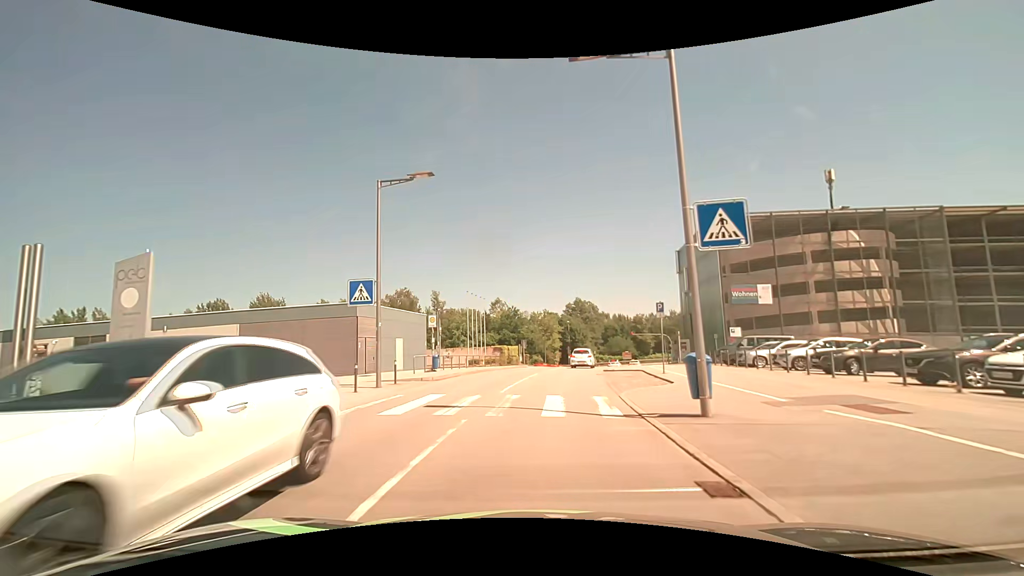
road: residential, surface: asphalt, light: Day
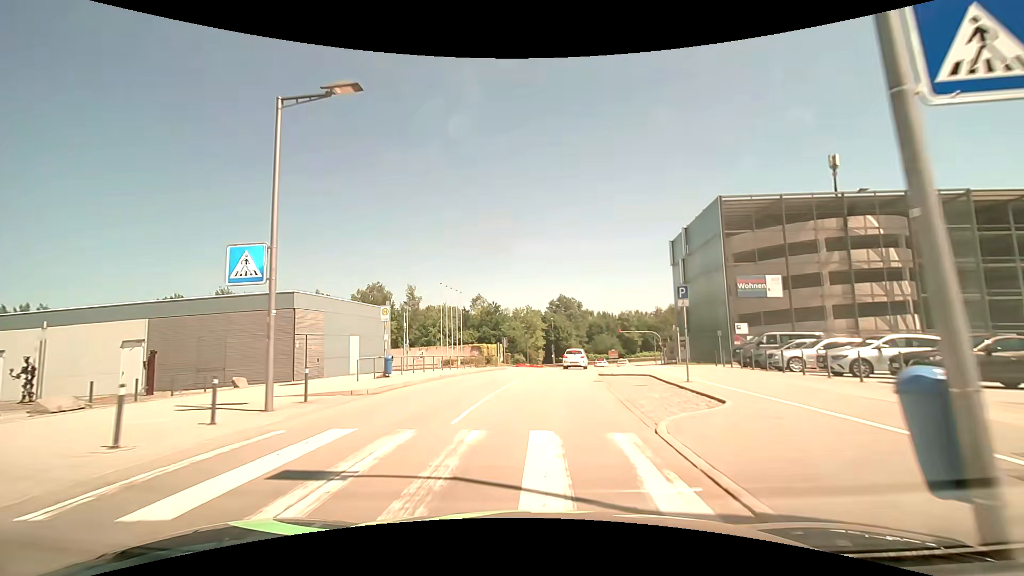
(0.0, +5.7) m; +1°
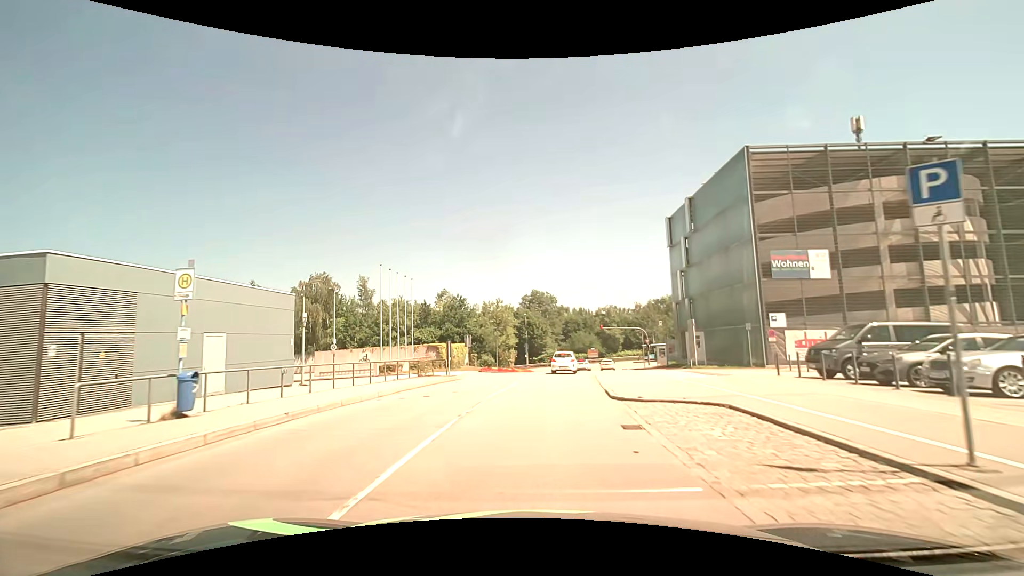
(+0.3, +10.9) m; +3°
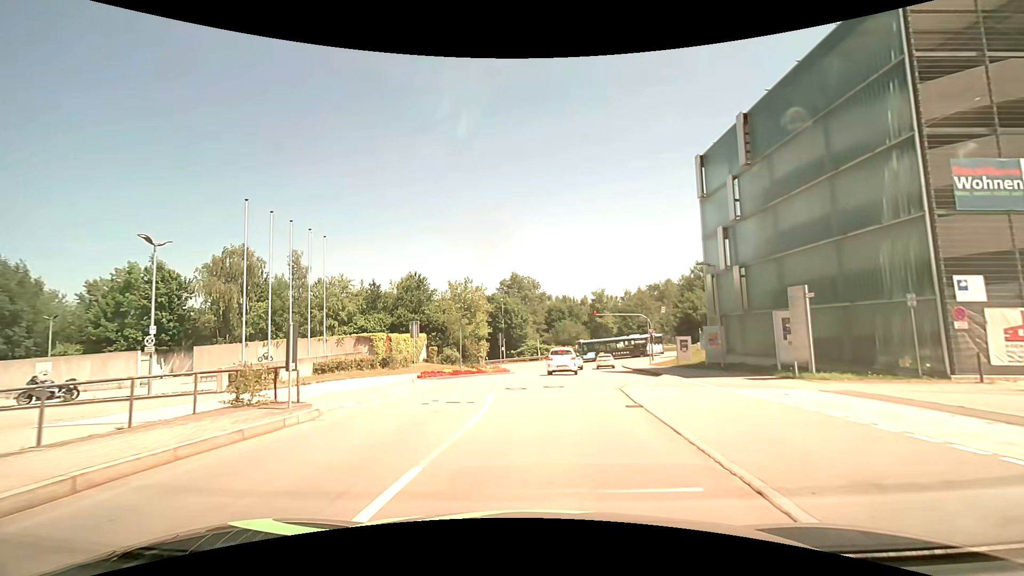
(+0.4, +14.9) m; +2°
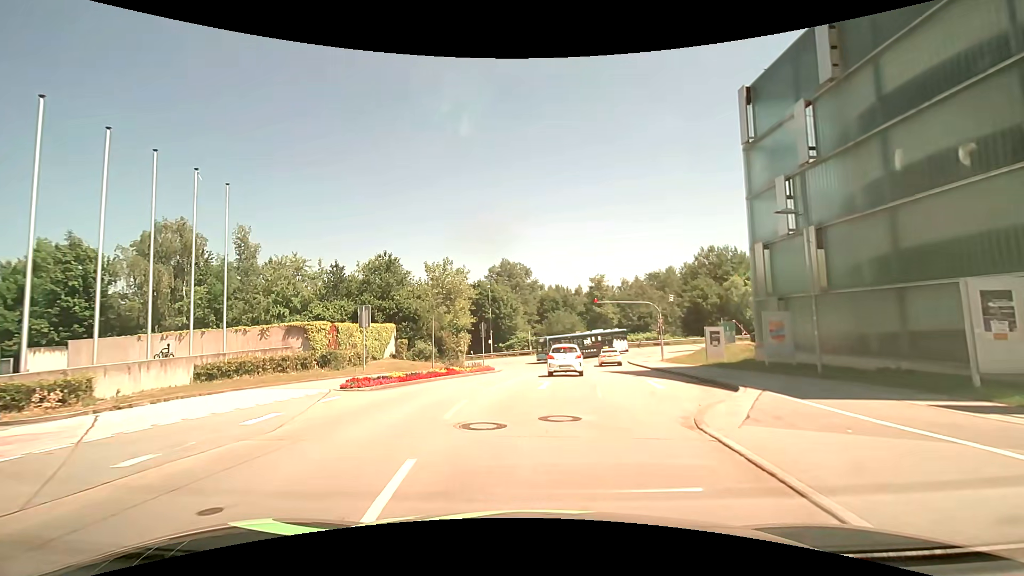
(+0.1, +8.7) m; +1°
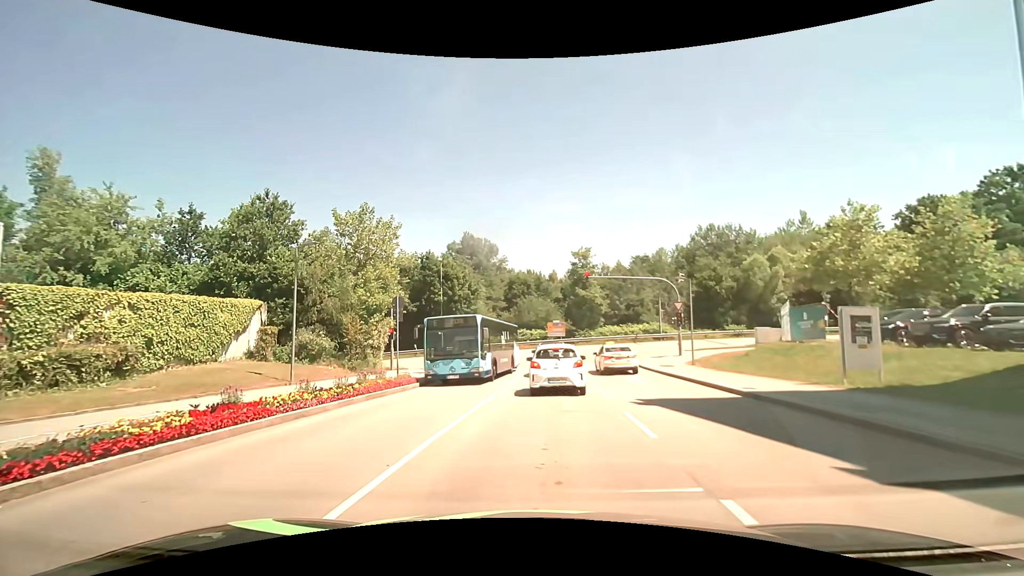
(+0.5, +16.5) m; +3°
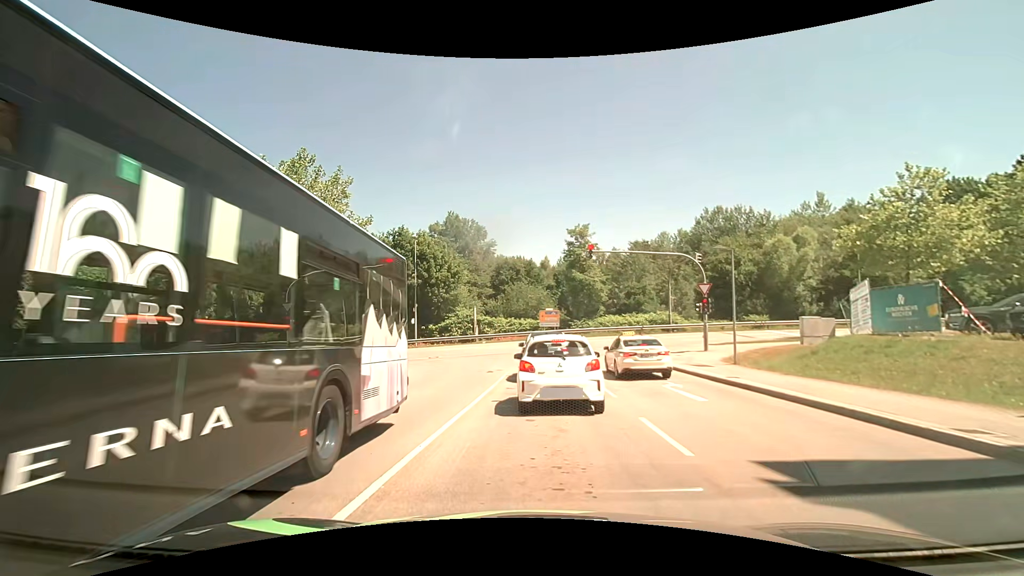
(+0.1, +7.5) m; +1°
